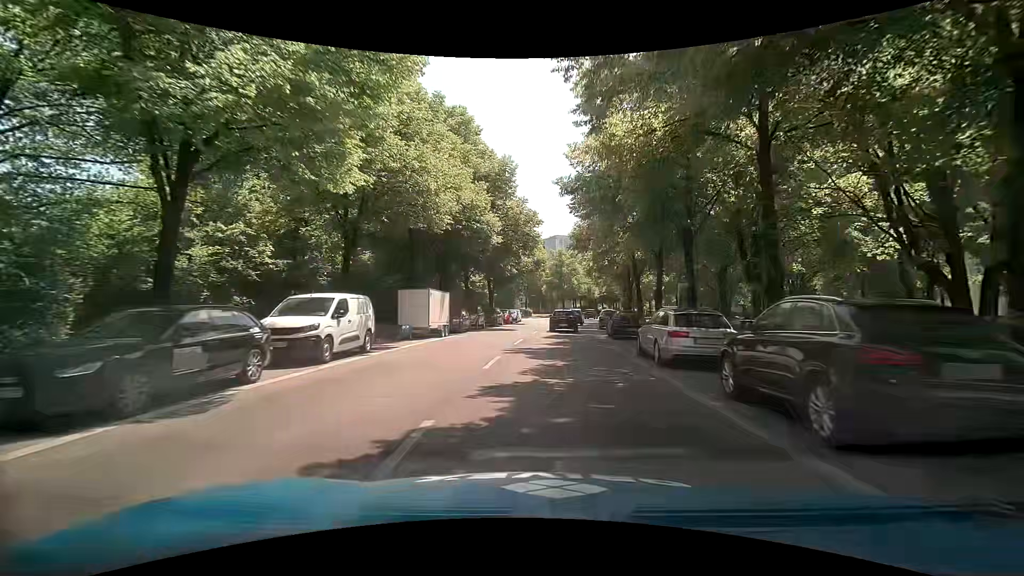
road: secondary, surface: asphalt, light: Day
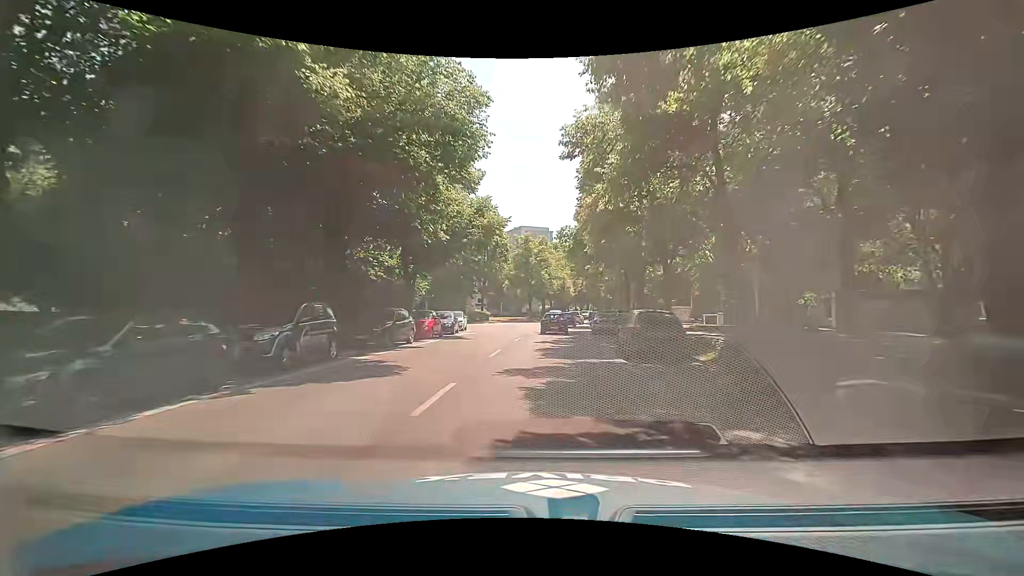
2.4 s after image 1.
(+0.6, +23.0) m; +2°
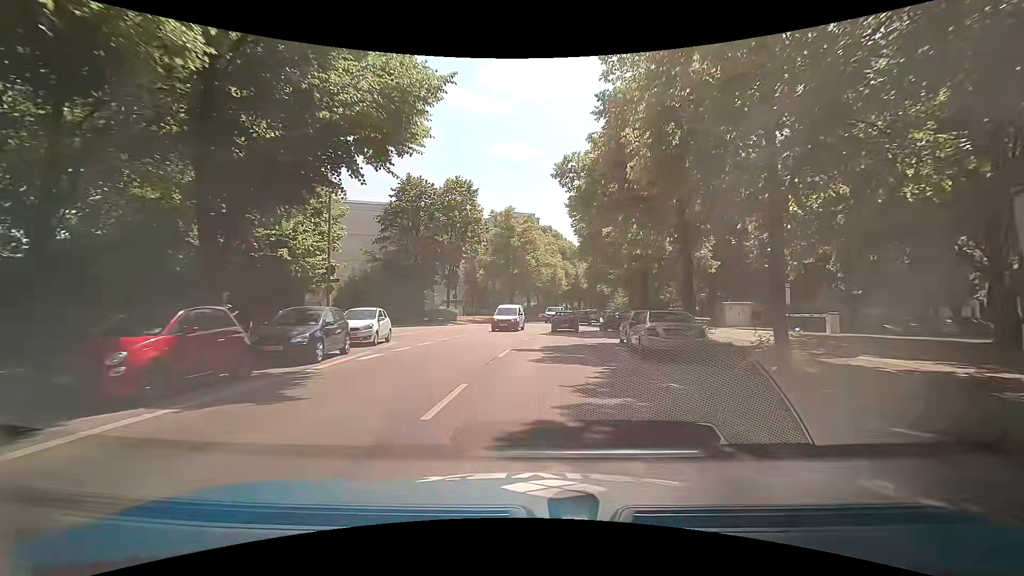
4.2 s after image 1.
(+0.5, +18.3) m; +3°
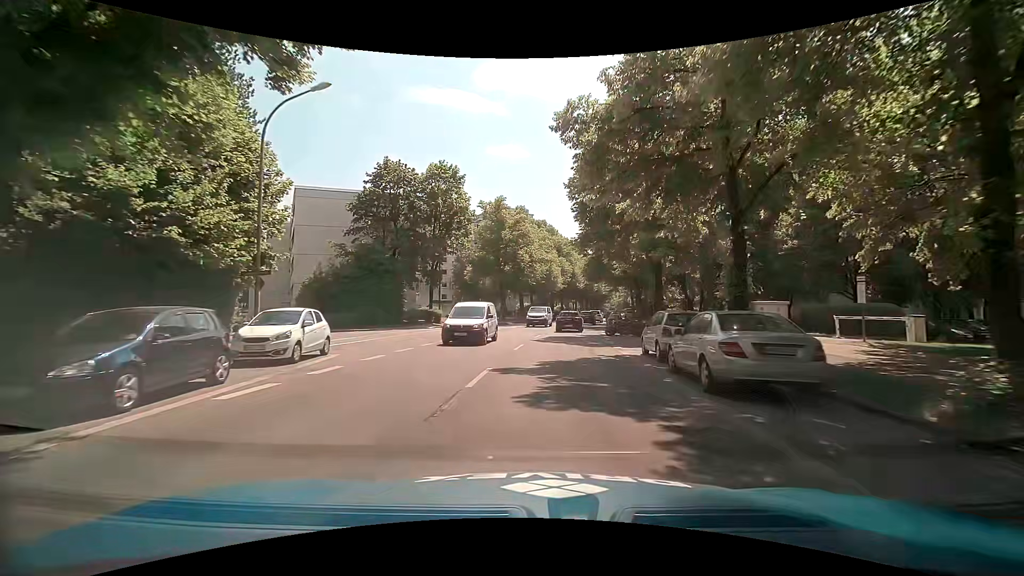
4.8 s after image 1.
(0.0, +6.0) m; +1°
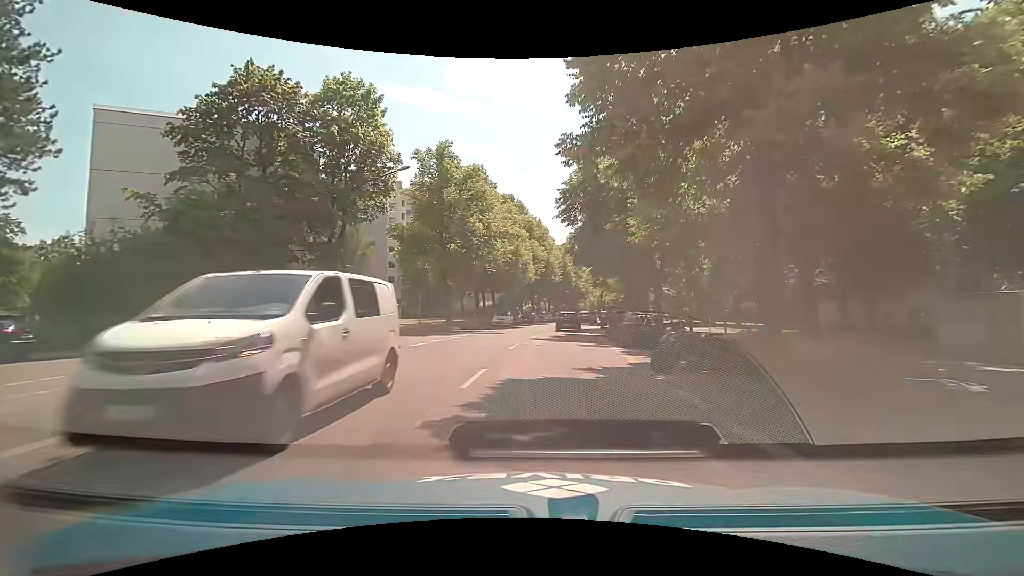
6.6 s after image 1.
(+0.5, +18.2) m; +2°
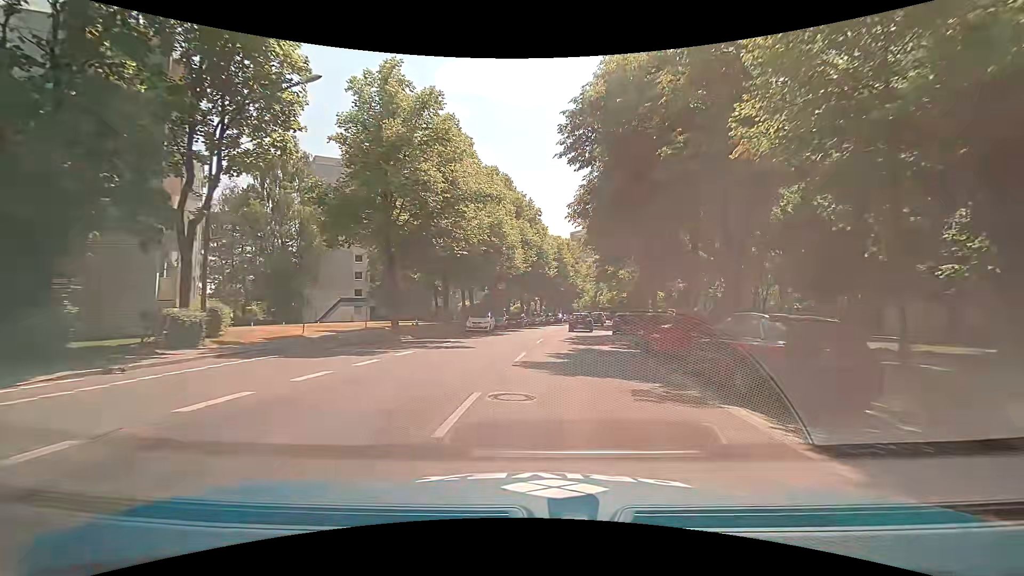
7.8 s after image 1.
(+0.2, +12.5) m; +2°
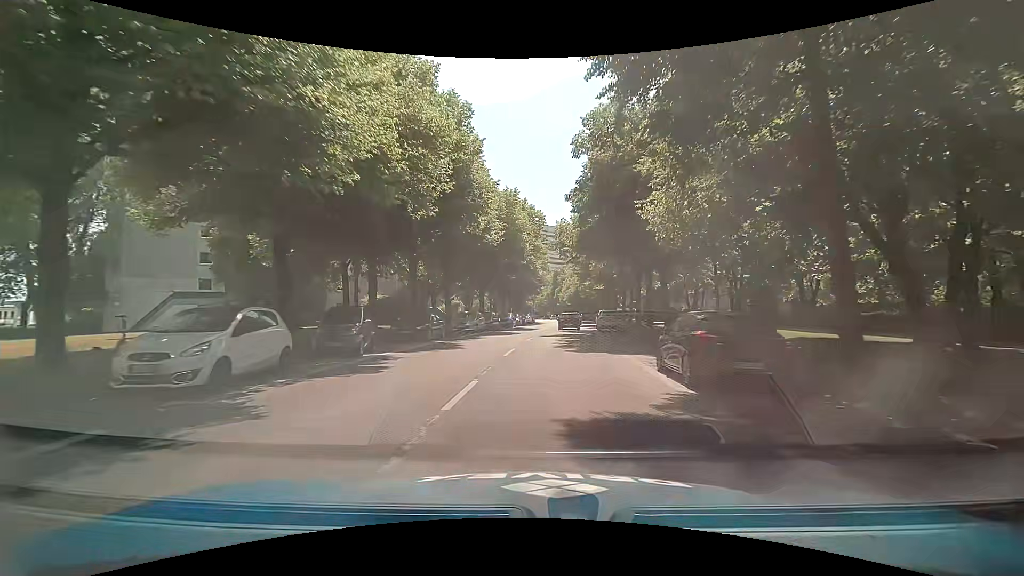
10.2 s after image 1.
(+1.2, +25.3) m; +5°
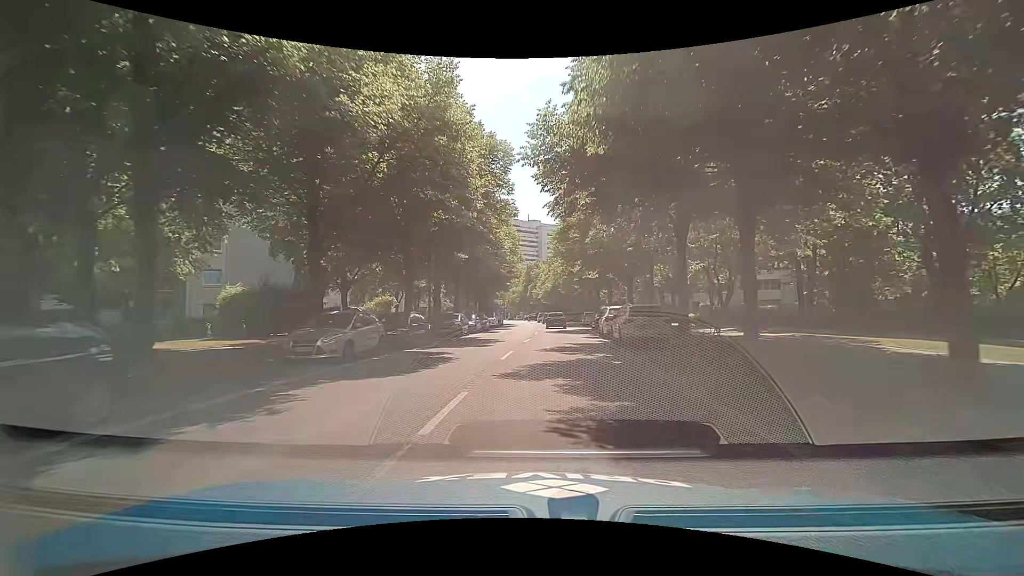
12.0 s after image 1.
(+0.4, +19.3) m; +3°
(0, +10) (+1, +20) (+1, +30) (+2, +40) (+2, +50) (+2, +60) (+2, +70) (+2, +80) (+2, +90) (+1, +100) m
